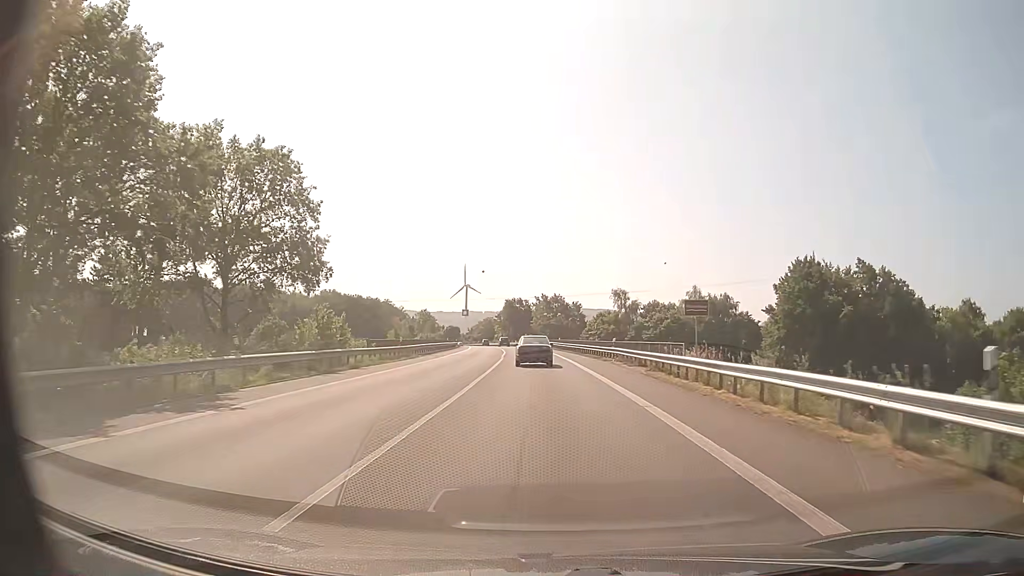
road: primary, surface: asphalt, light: Day
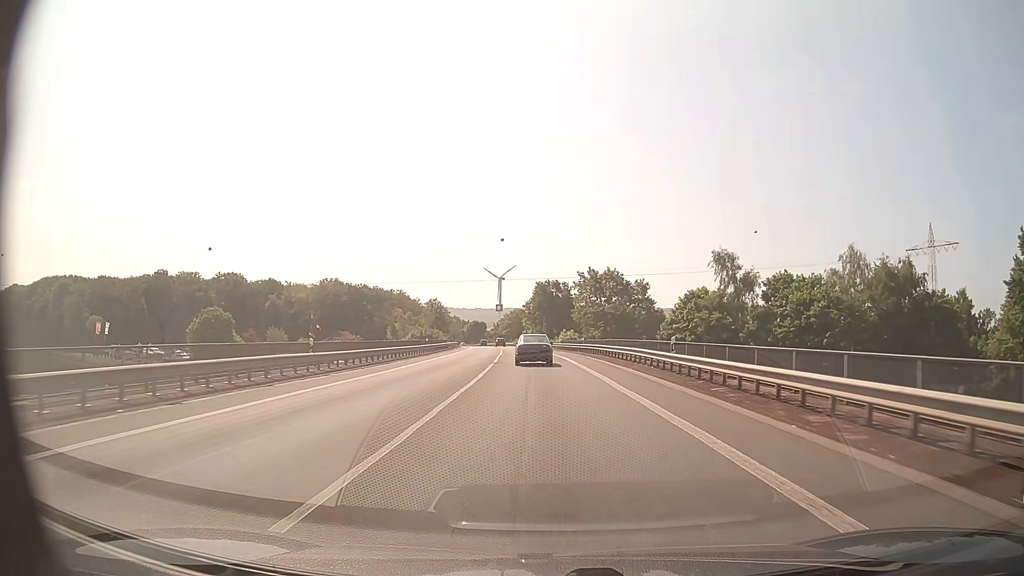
(-1.3, +53.6) m; -3°
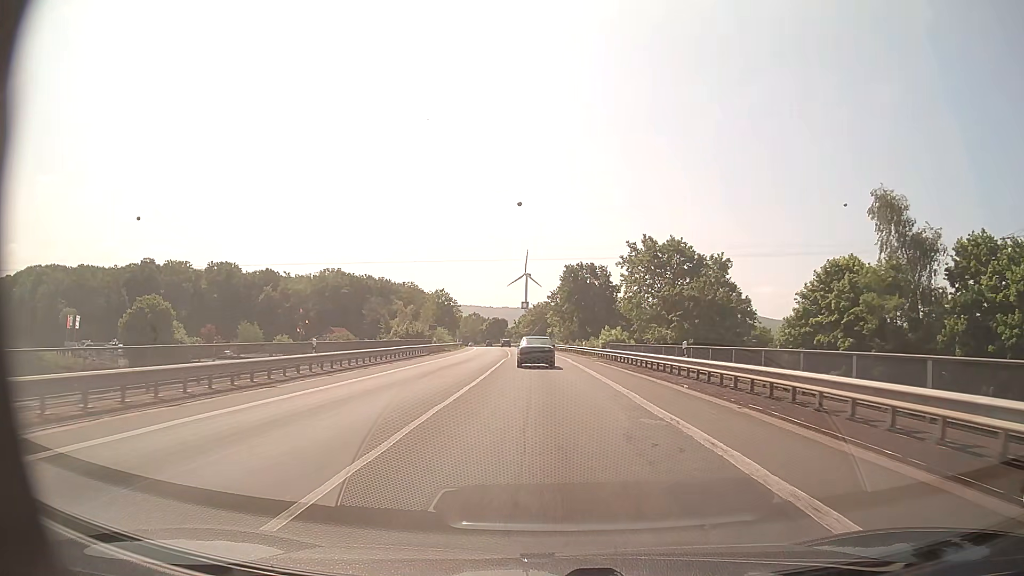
(-0.7, +32.6) m; -2°
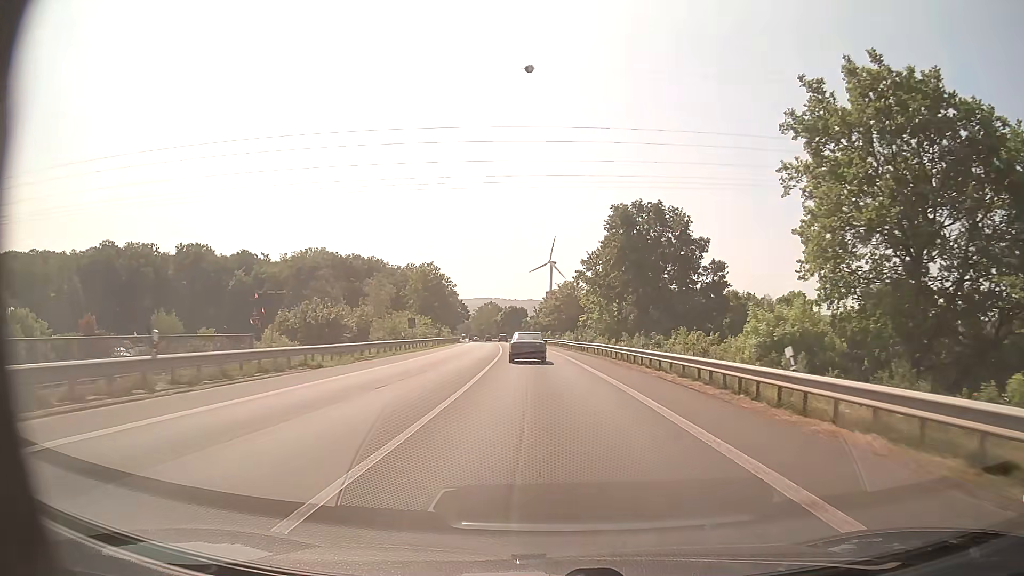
(-0.7, +44.1) m; -2°
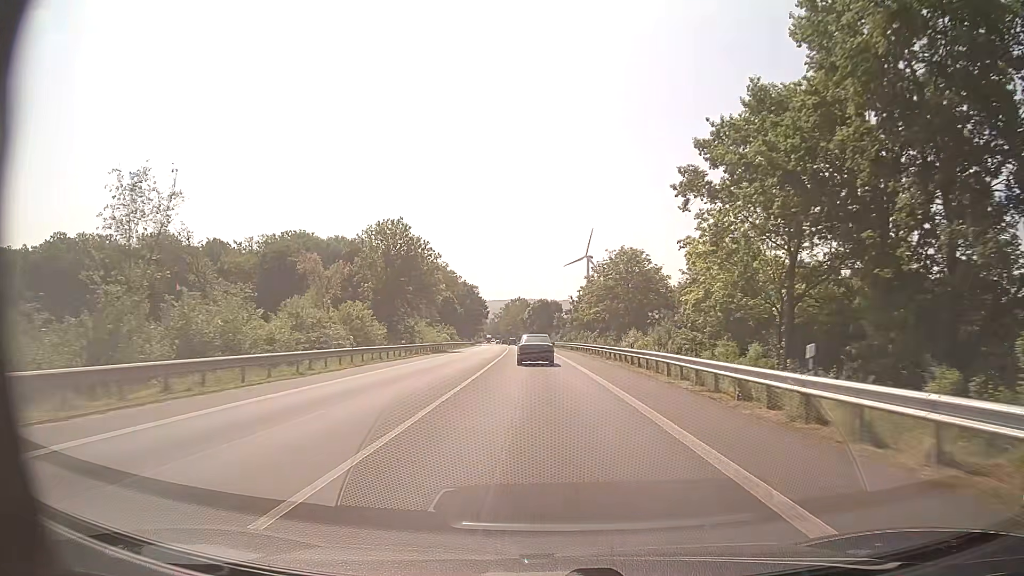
(-0.9, +45.0) m; -3°
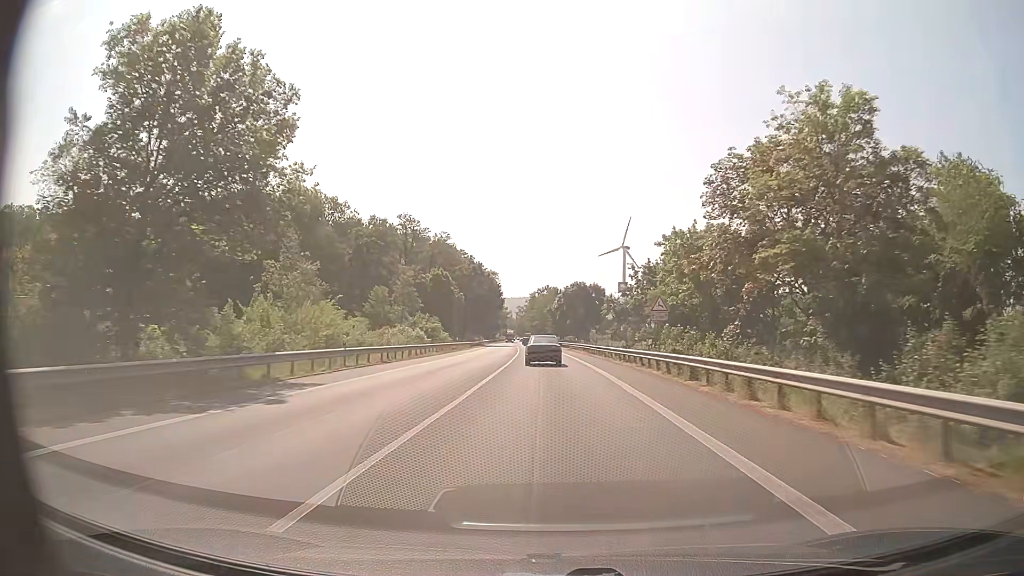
(-1.4, +45.8) m; -3°
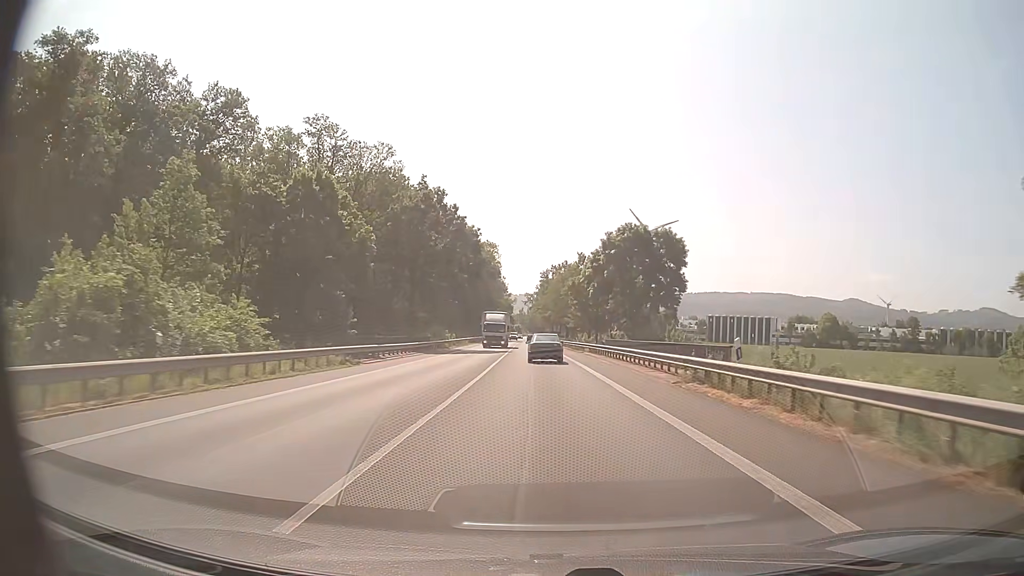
(-0.8, +58.3) m; -1°
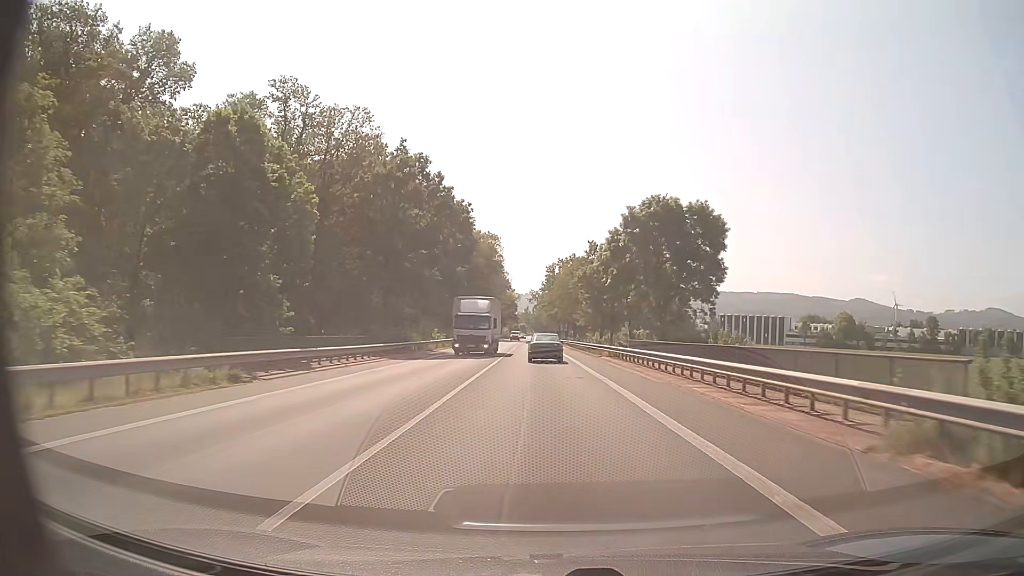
(-0.1, +11.8) m; -1°
